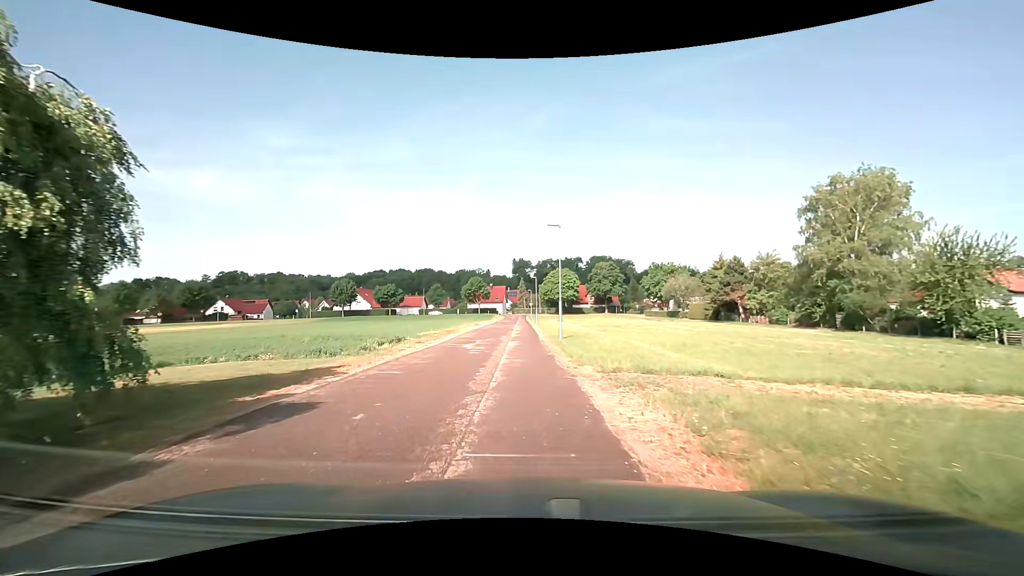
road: residential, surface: asphalt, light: Day
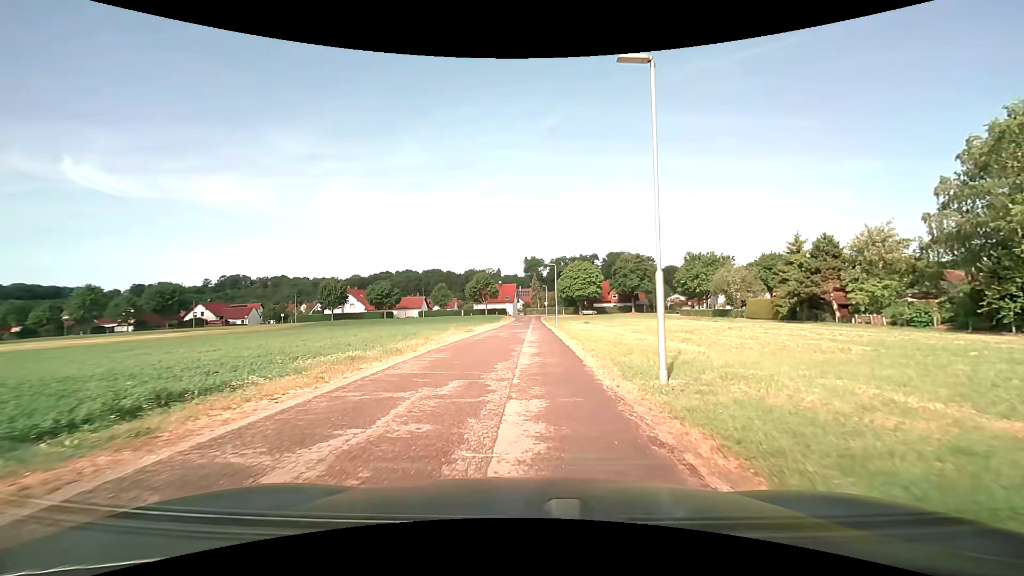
(-0.6, +17.6) m; -2°
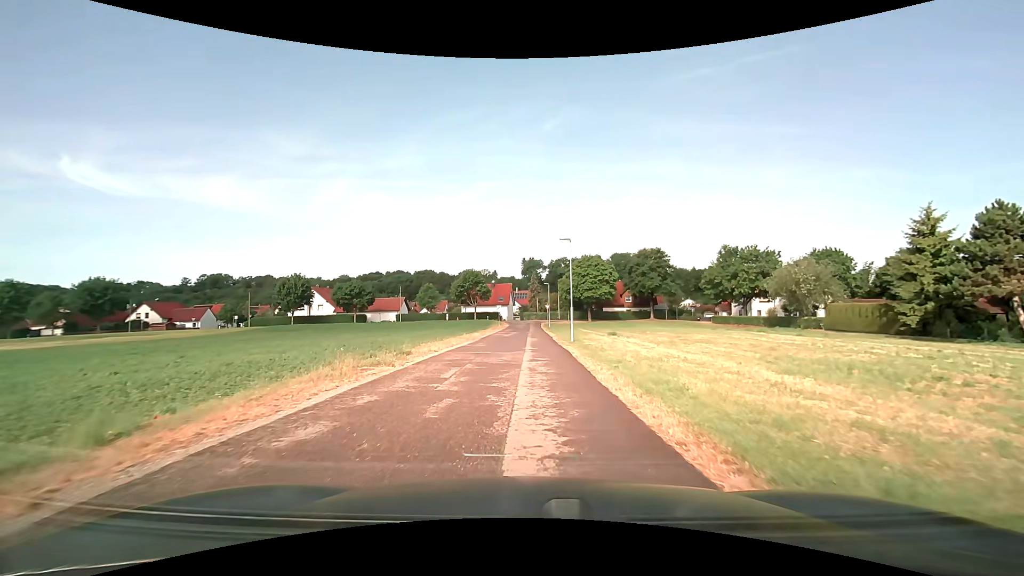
(0.0, +19.6) m; +1°
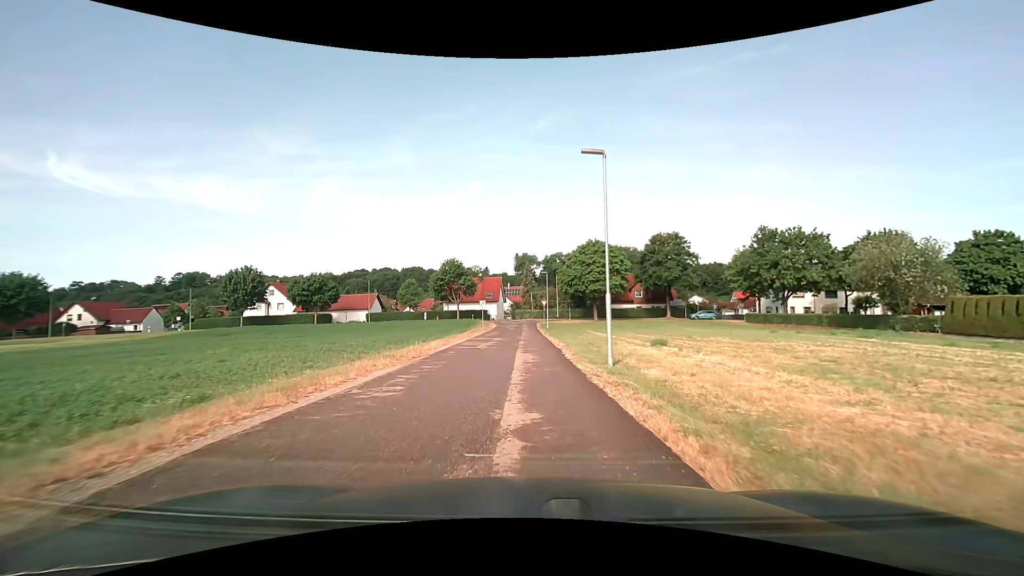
(0.0, +15.9) m; 0°
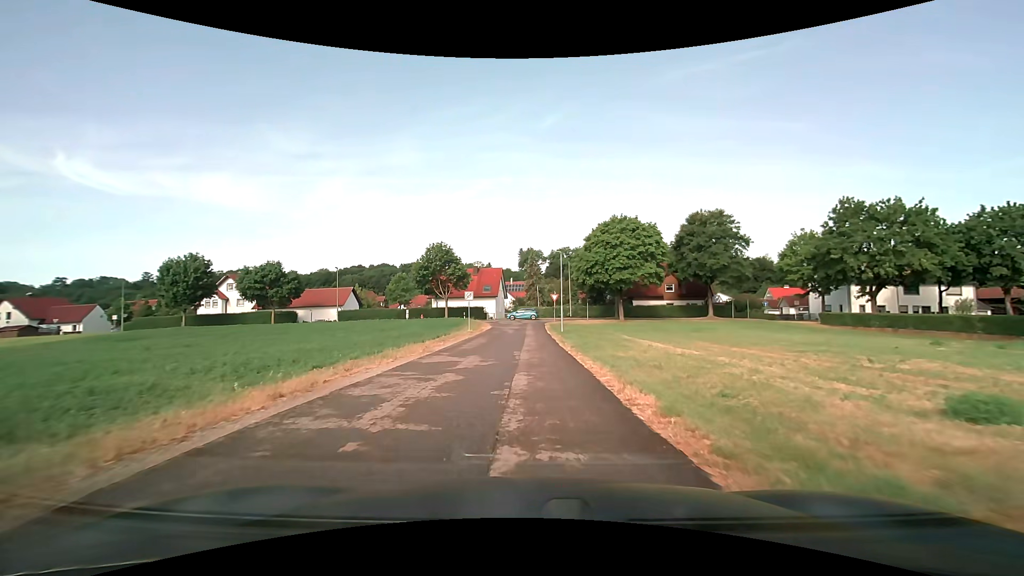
(0.0, +16.3) m; -1°
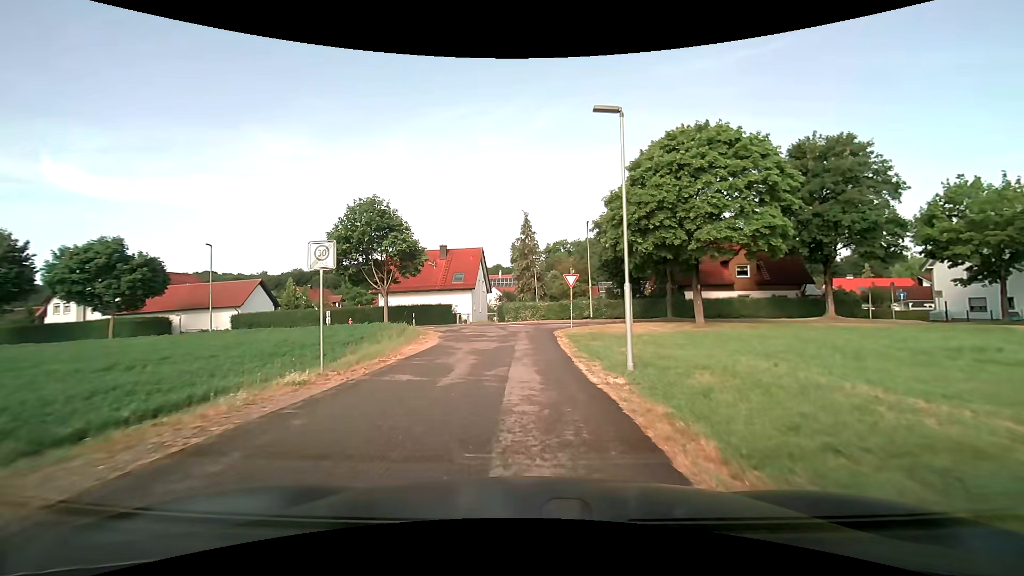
(+0.1, +26.2) m; +1°
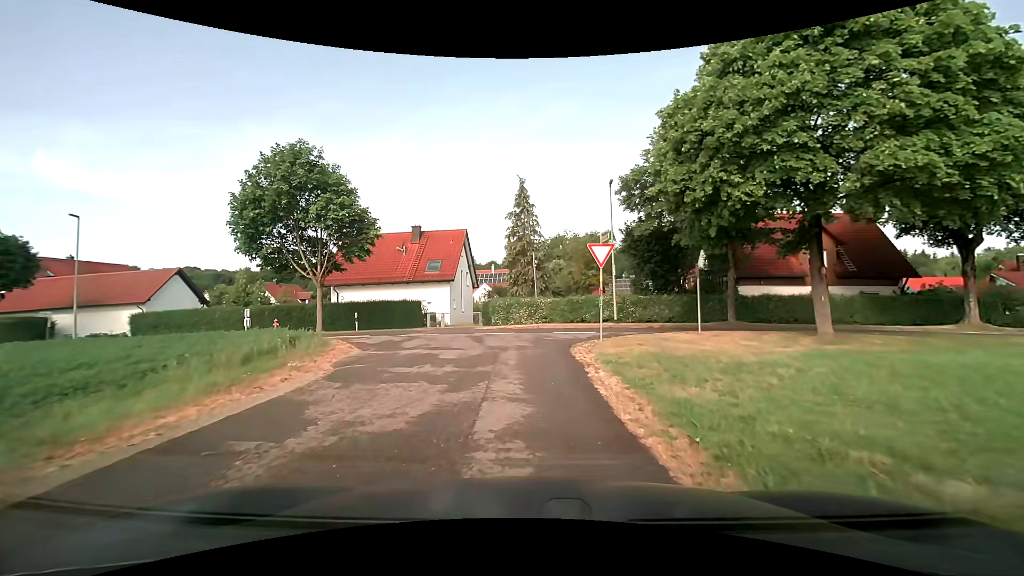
(0.0, +12.1) m; +1°
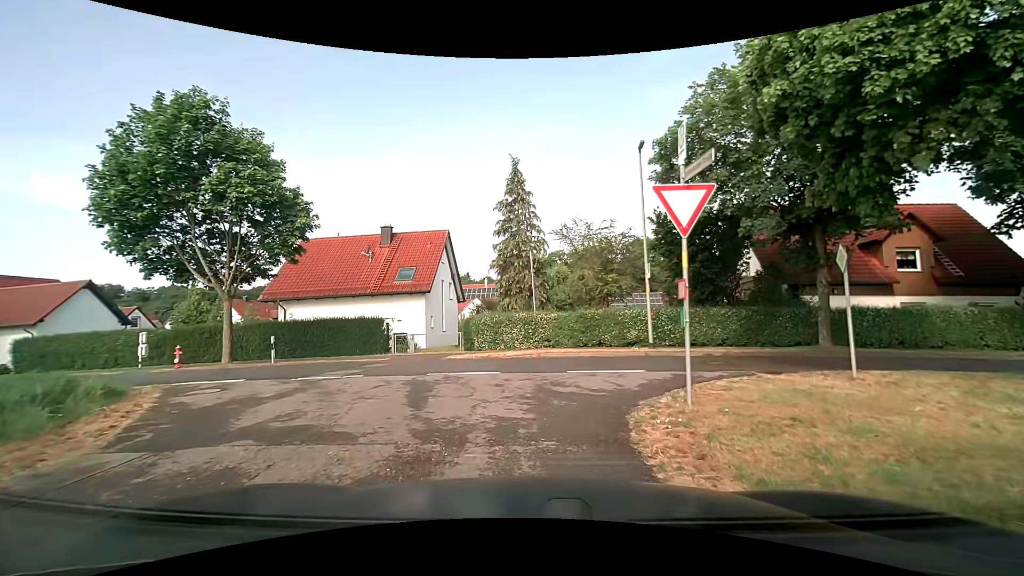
(+0.1, +8.2) m; 0°
